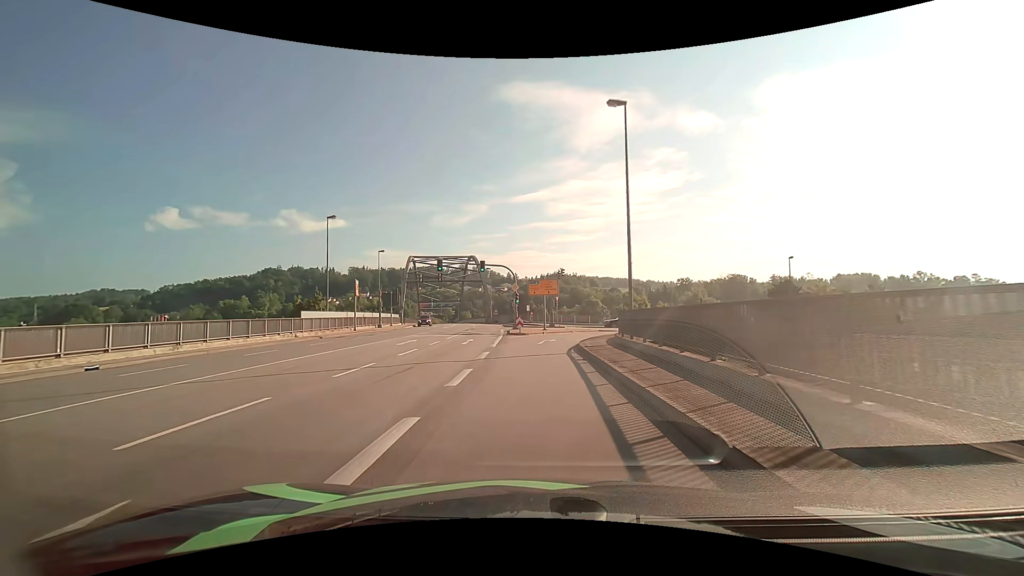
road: primary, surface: asphalt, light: Day
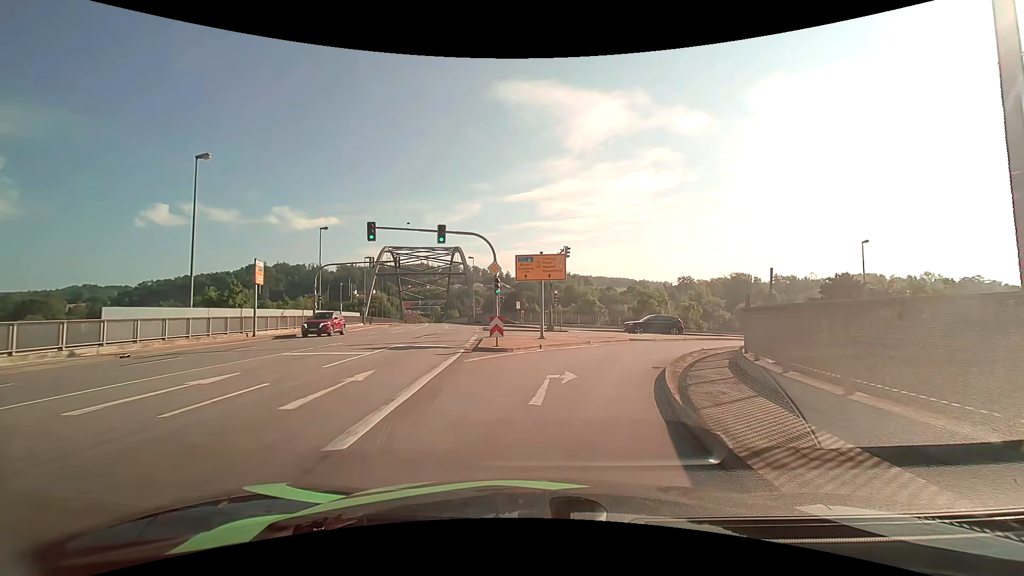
(-0.3, +16.3) m; 0°
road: primary_link
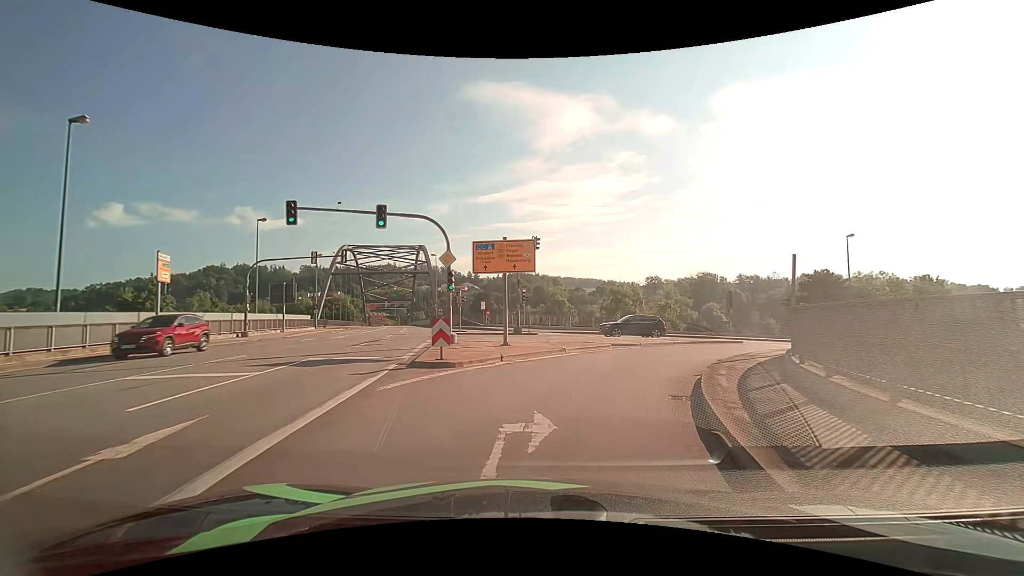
(+0.1, +4.9) m; +3°
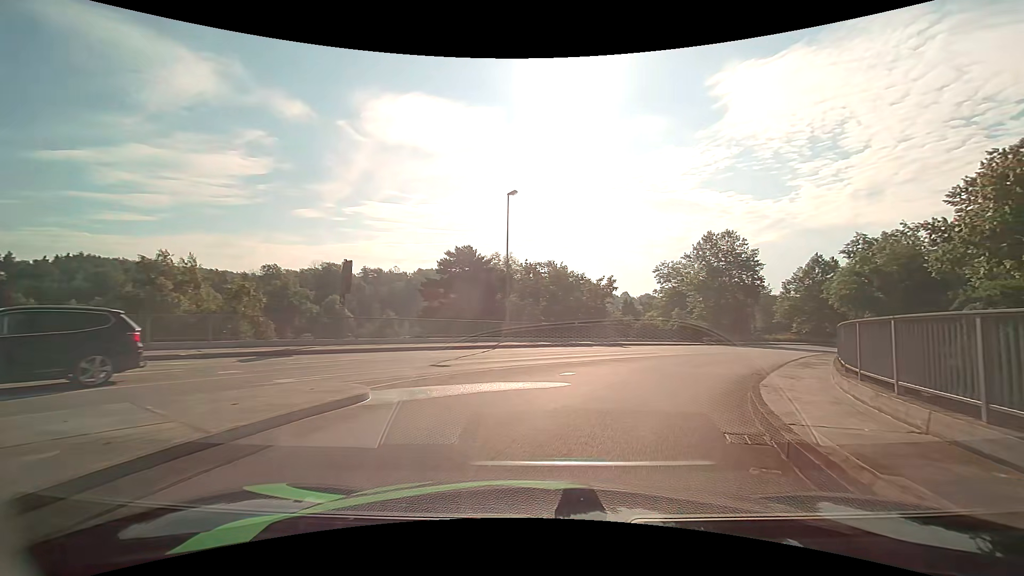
(+7.6, +22.6) m; +41°
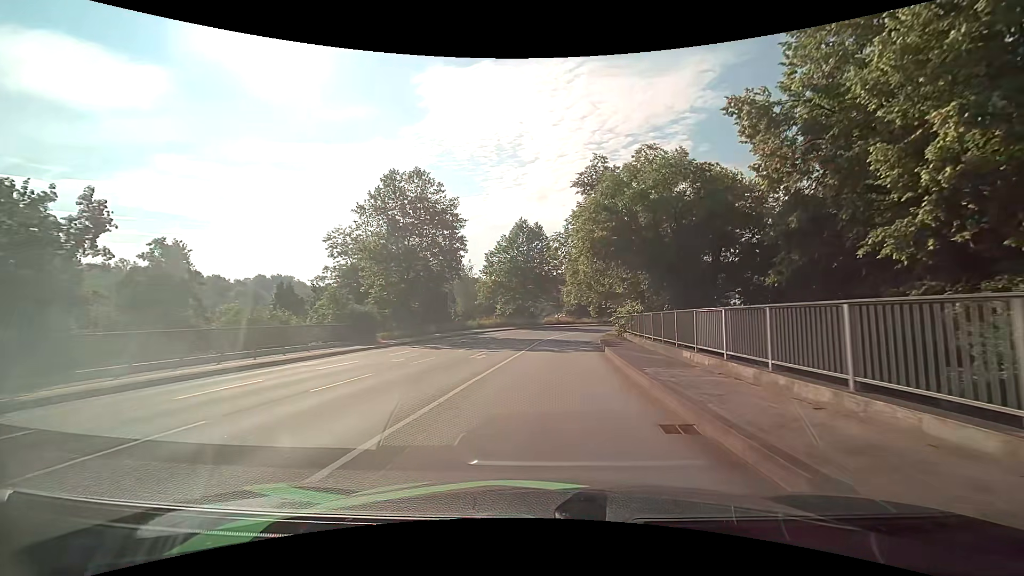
(+10.3, +27.3) m; +32°
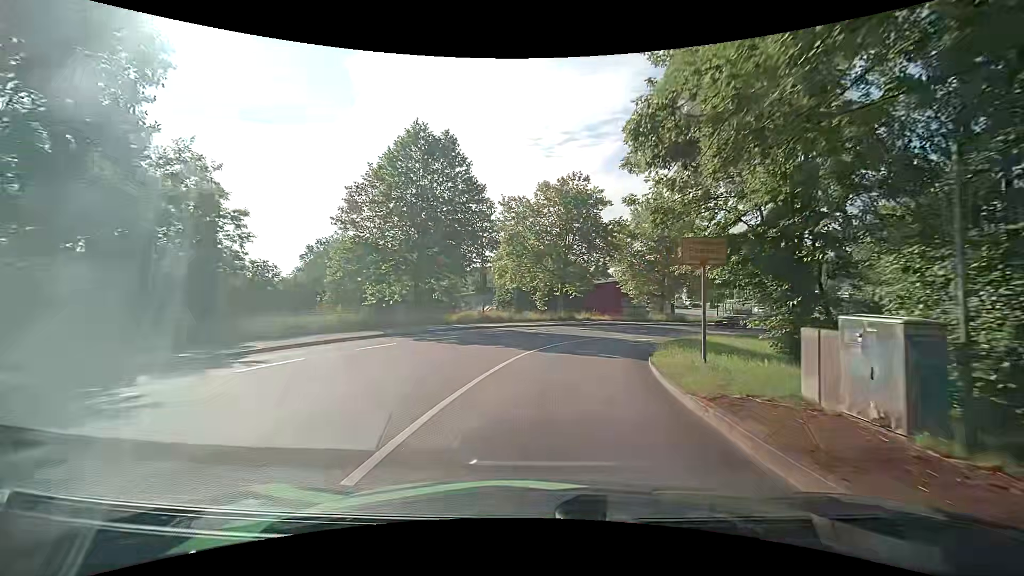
(+1.6, +33.0) m; +7°
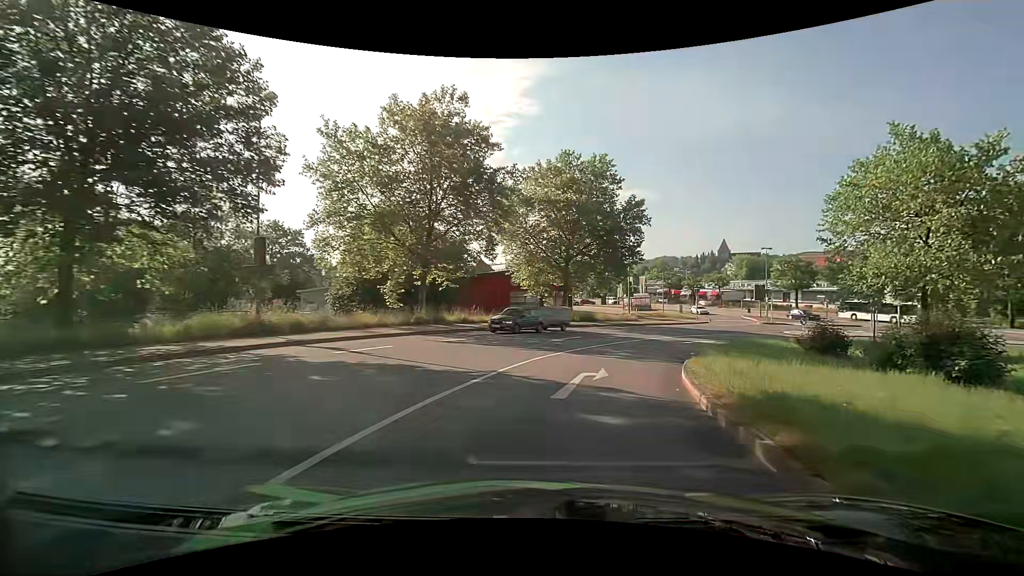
(+2.0, +18.5) m; +13°
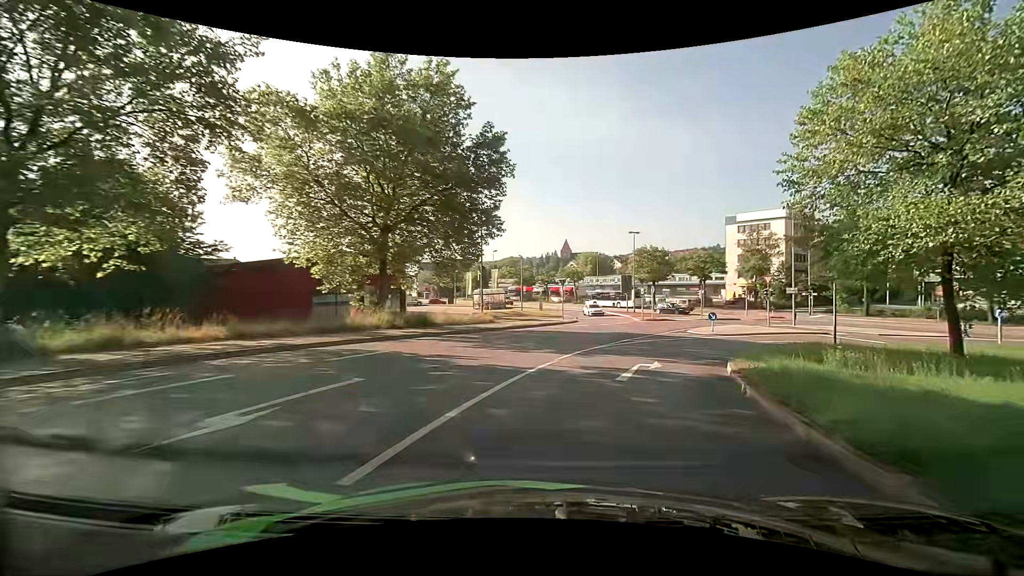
(+2.4, +17.1) m; +17°
(+1, +10) (+4, +19) (+10, +28) (+18, +33) (+28, +35) (+37, +32) (+44, +25) (+50, +17) (+56, +8) (+61, 0) m
